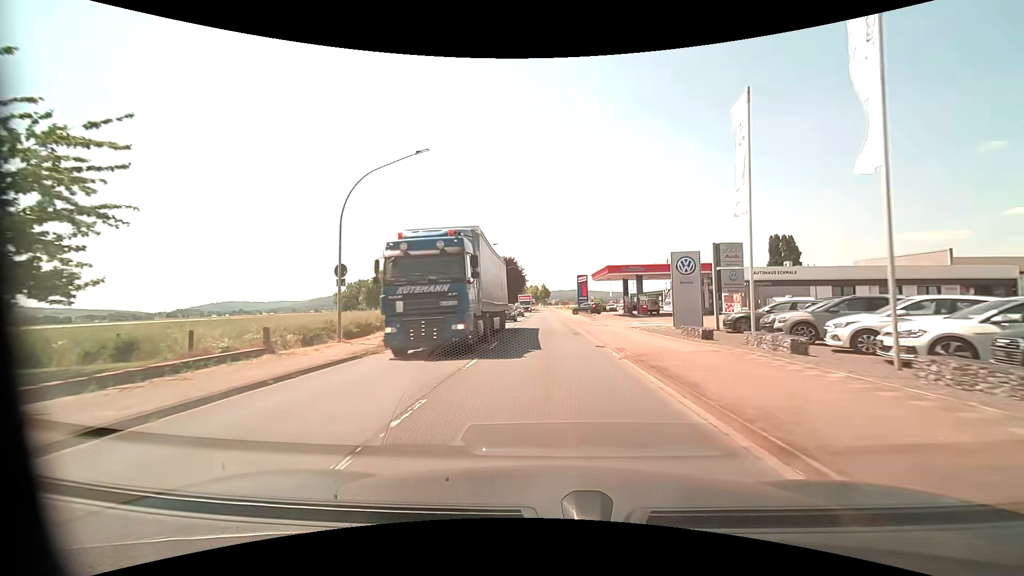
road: primary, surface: asphalt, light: Day
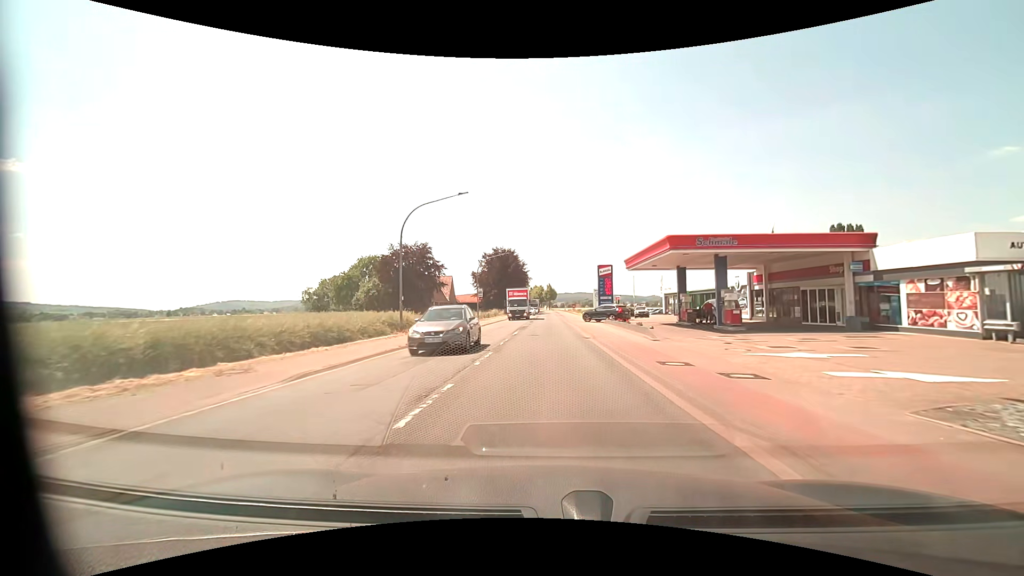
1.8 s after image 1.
(-0.1, +22.9) m; -1°
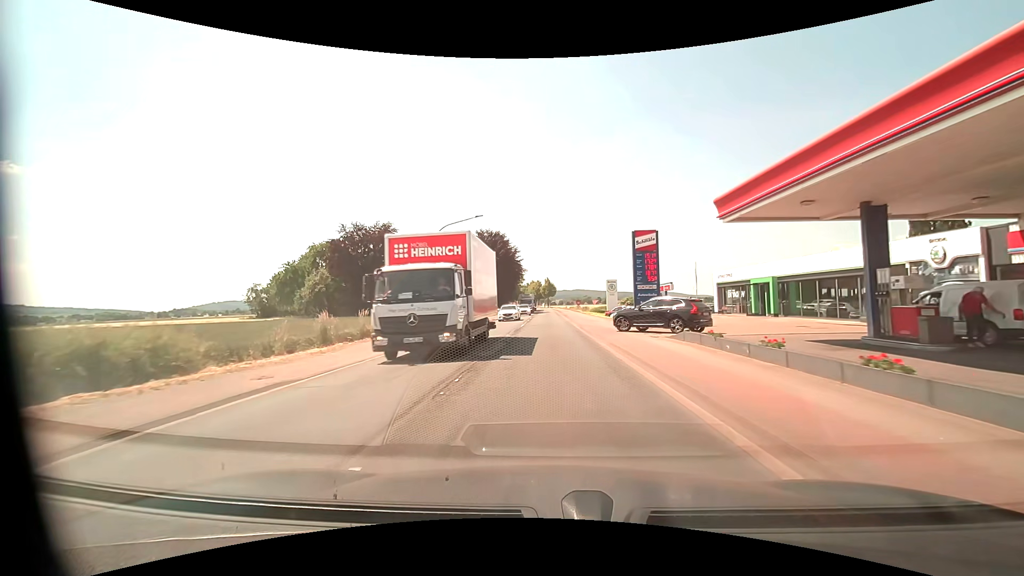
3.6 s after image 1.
(0.0, +22.5) m; 0°
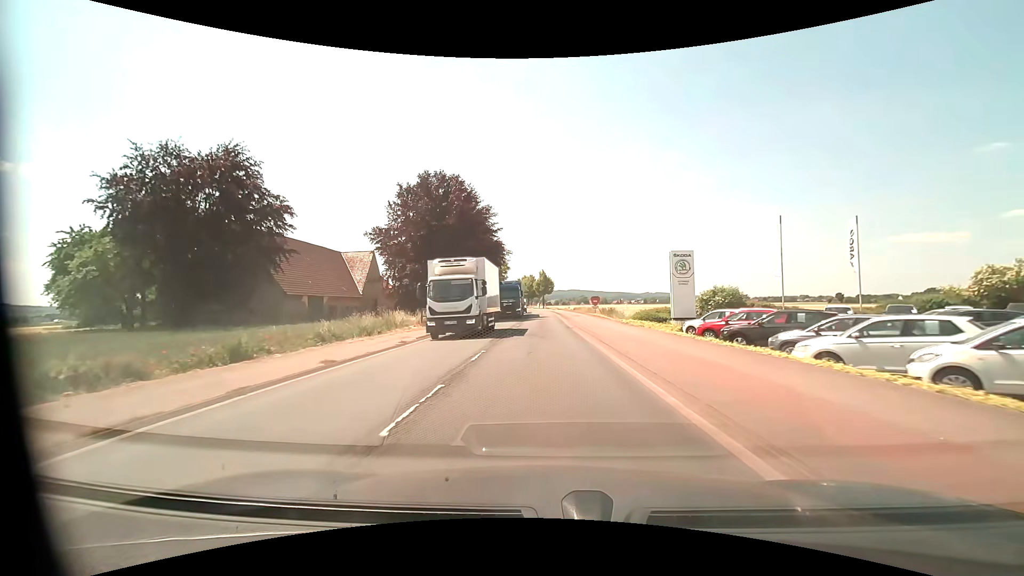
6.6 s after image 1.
(+0.1, +38.4) m; +1°
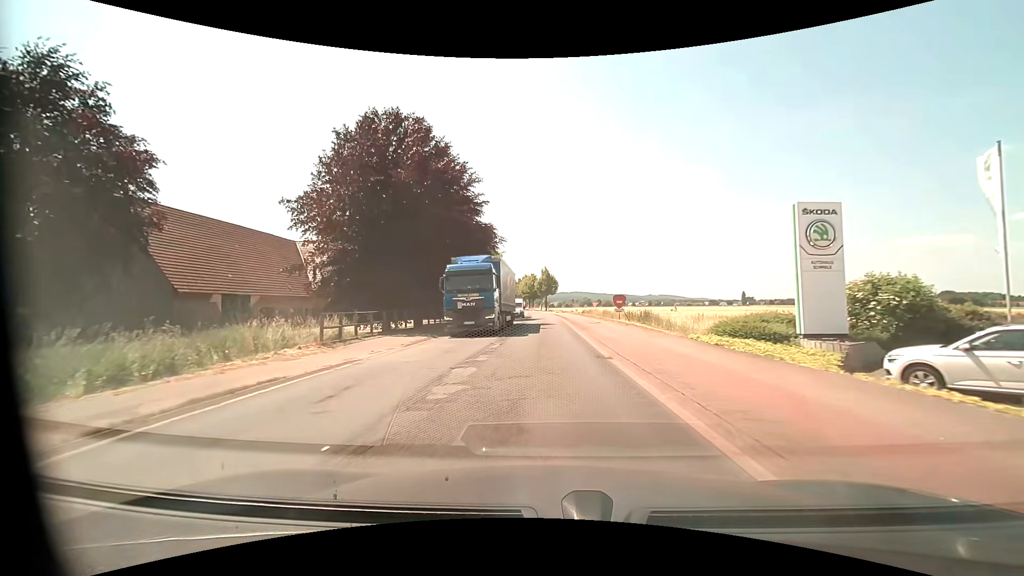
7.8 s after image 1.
(-0.1, +16.0) m; 0°
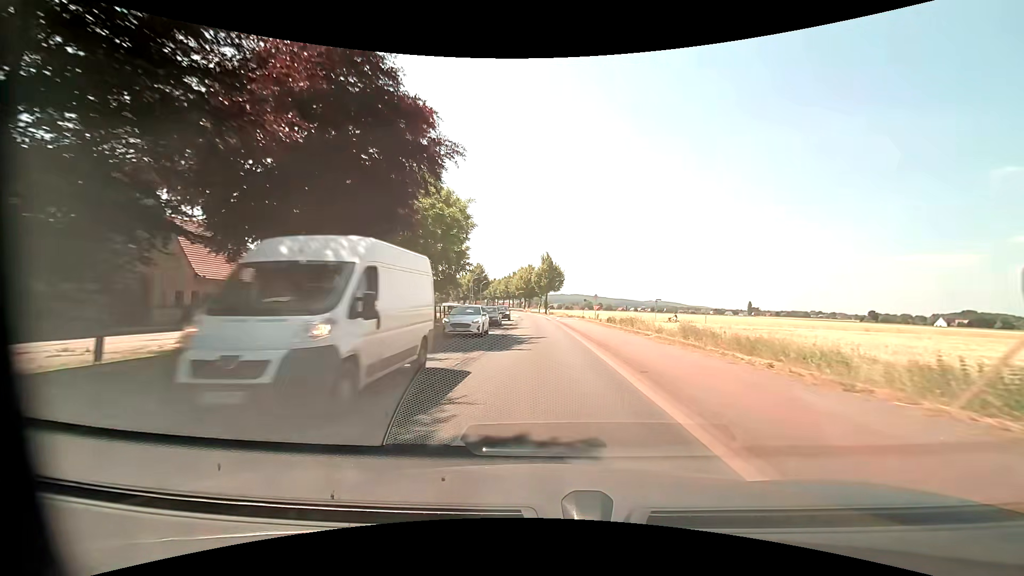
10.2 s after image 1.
(-0.2, +33.2) m; 0°
(0, +10) (0, +20) (0, +30) (-1, +40) (-1, +50) (-1, +60) (-2, +70) (-3, +80) (-4, +90) (-5, +100) m
